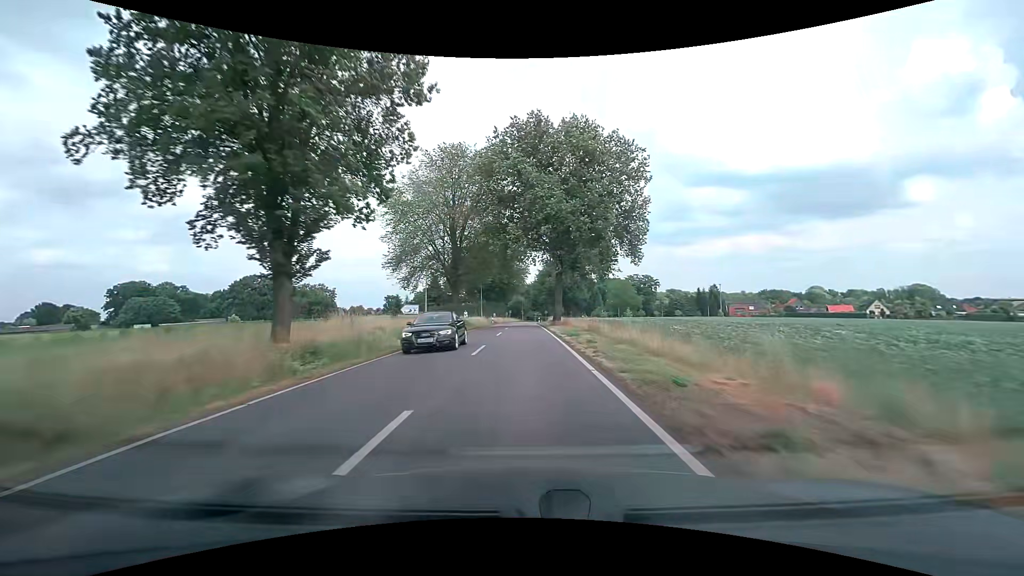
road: tertiary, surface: asphalt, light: Day
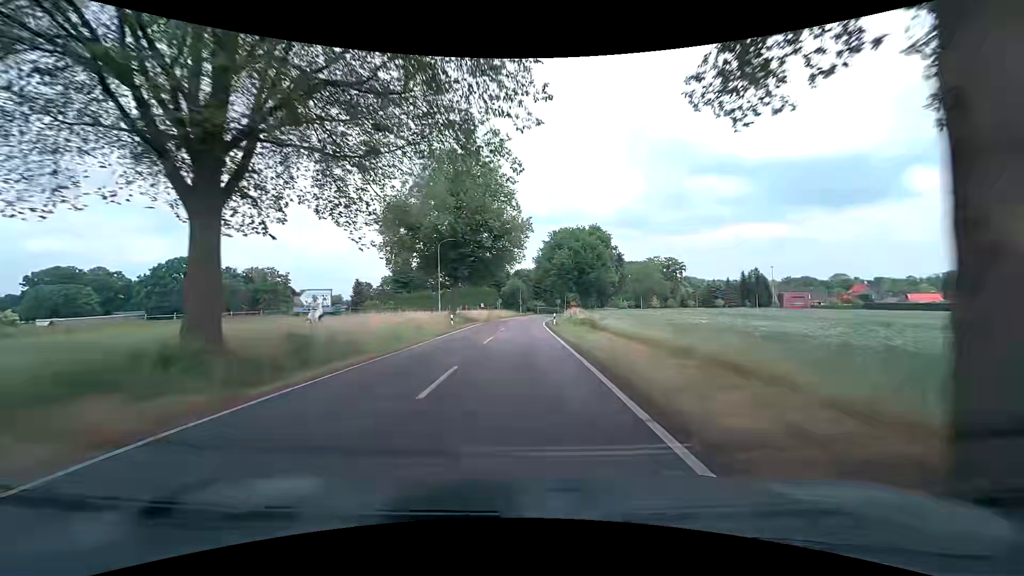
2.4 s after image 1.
(-0.1, +43.4) m; 0°
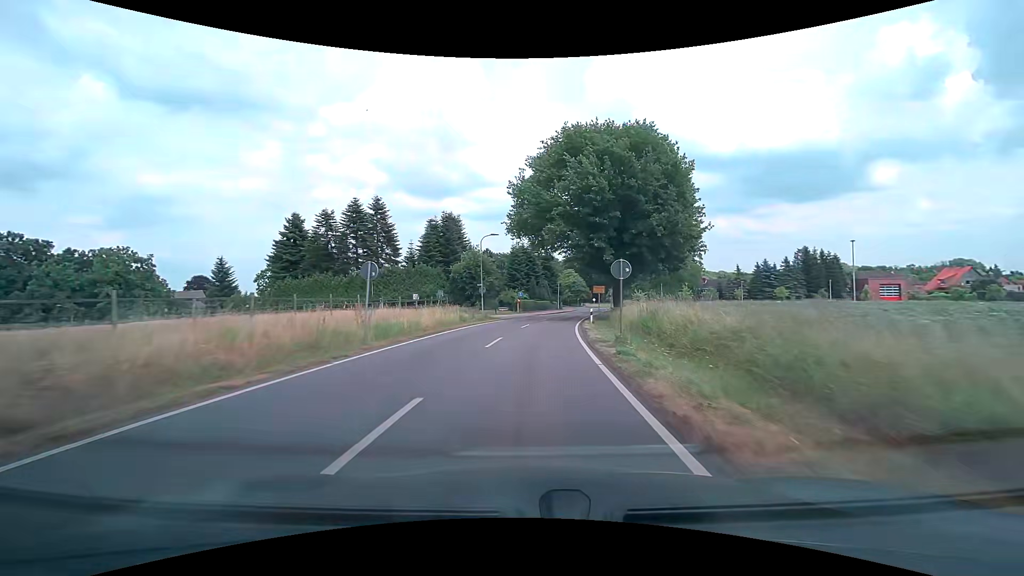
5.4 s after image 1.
(+0.6, +52.6) m; +3°
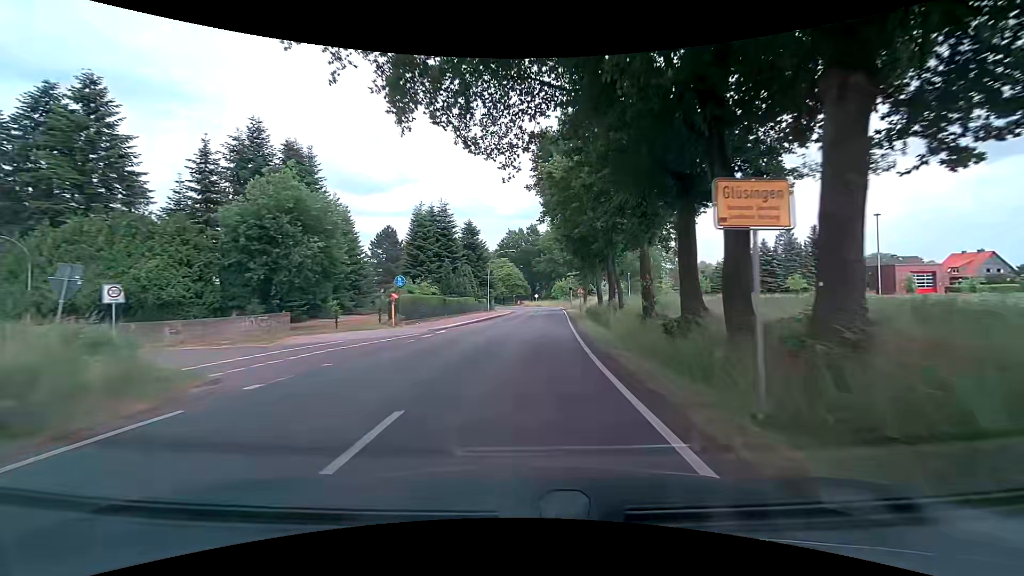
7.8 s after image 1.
(+2.2, +36.3) m; +7°
(0, +10) (+1, +20) (+1, +30) (+2, +40) (+3, +50) (+3, +60) (+4, +70) (+3, +80) (+3, +90) (+1, +100) m
